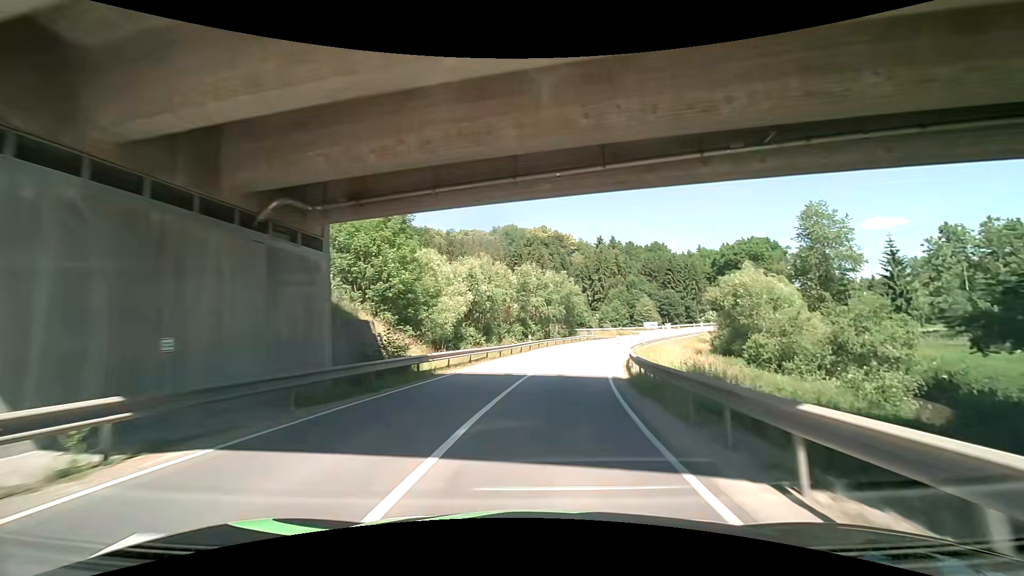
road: secondary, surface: asphalt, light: Day
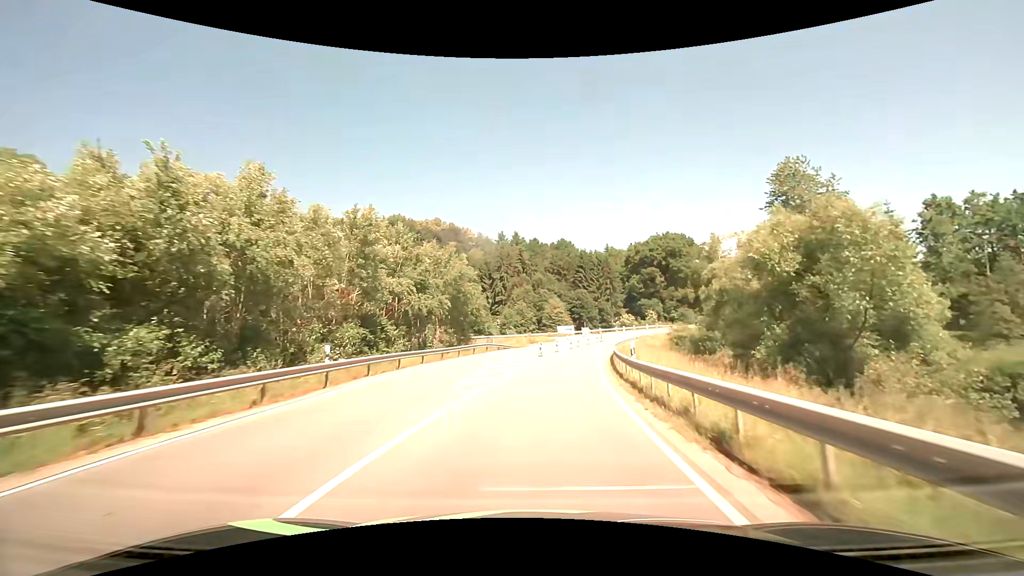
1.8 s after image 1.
(+2.7, +28.8) m; +11°
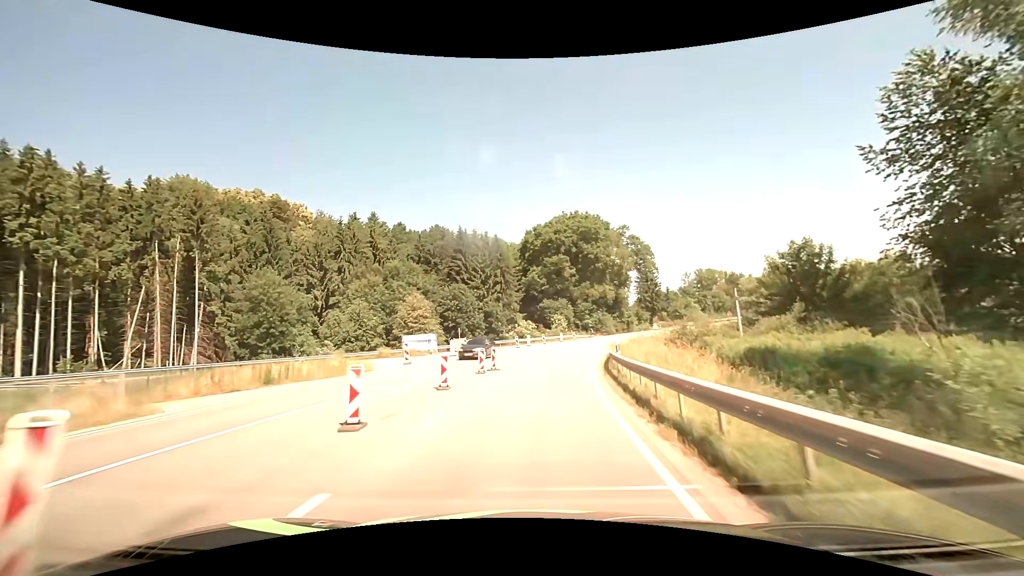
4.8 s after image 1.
(+5.8, +46.4) m; +14°
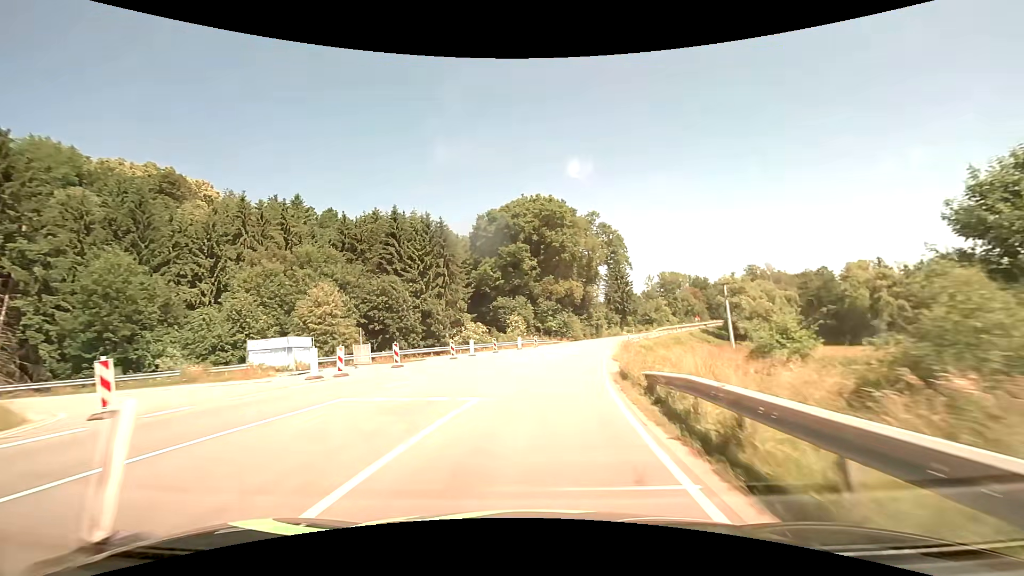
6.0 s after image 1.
(+0.7, +18.7) m; +5°
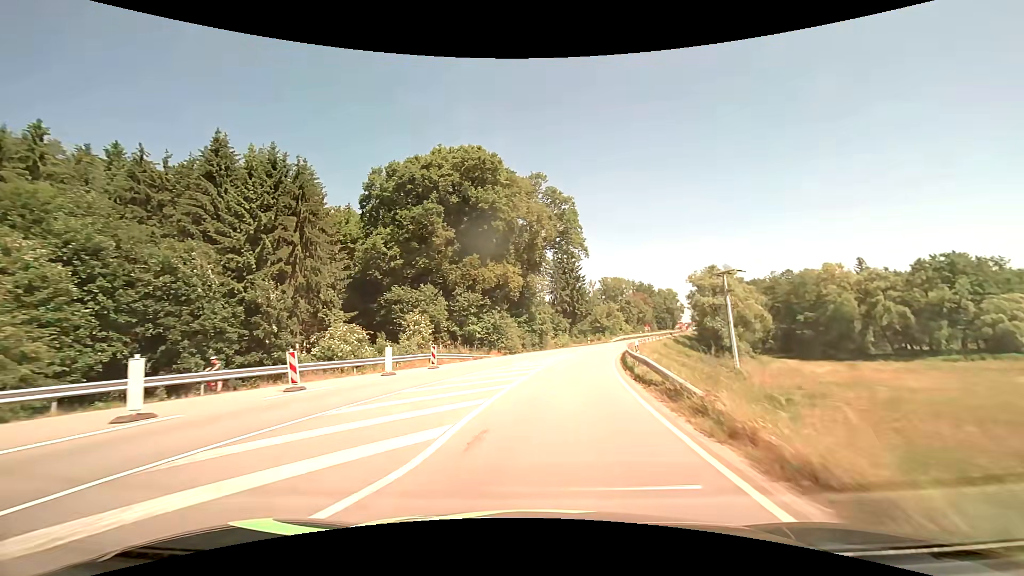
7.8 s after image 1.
(+2.0, +28.5) m; +8°
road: tertiary
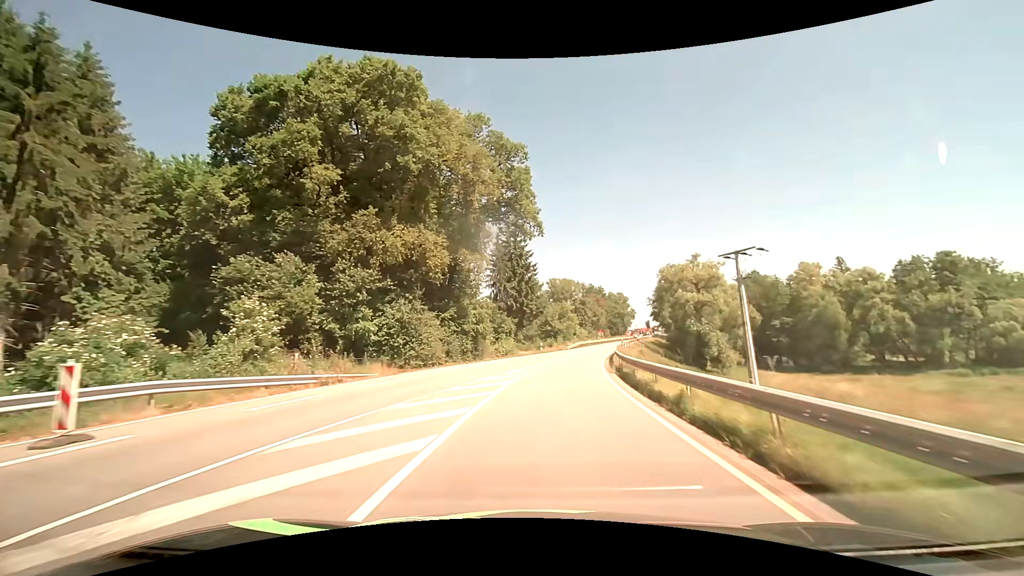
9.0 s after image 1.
(+1.0, +19.2) m; +6°
(0, +10) (+1, +20) (+2, +30) (+4, +40) (+6, +49) (+9, +59) (+11, +69) (+14, +78) (+17, +88) (+20, +98) m
